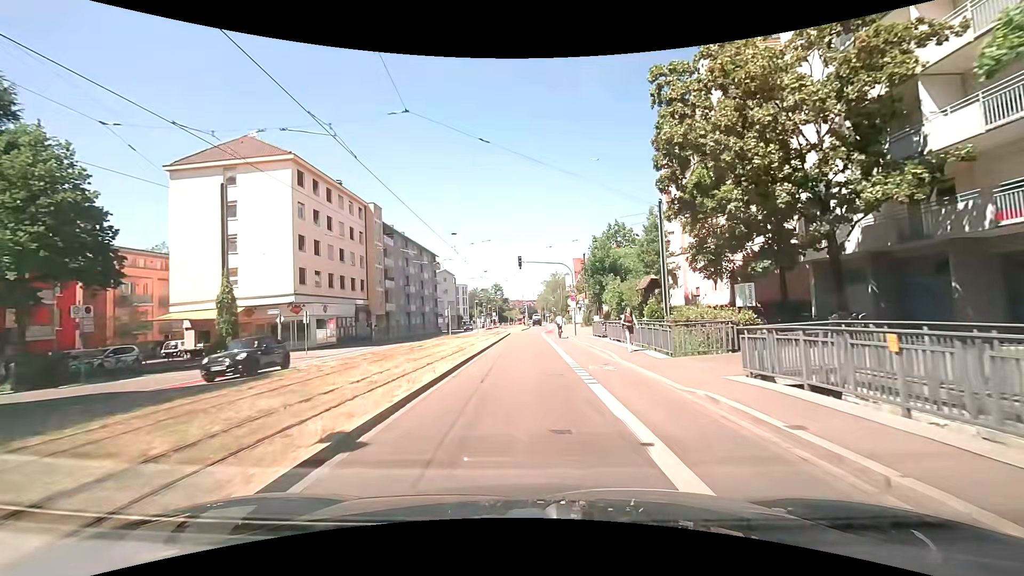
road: primary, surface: asphalt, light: Day
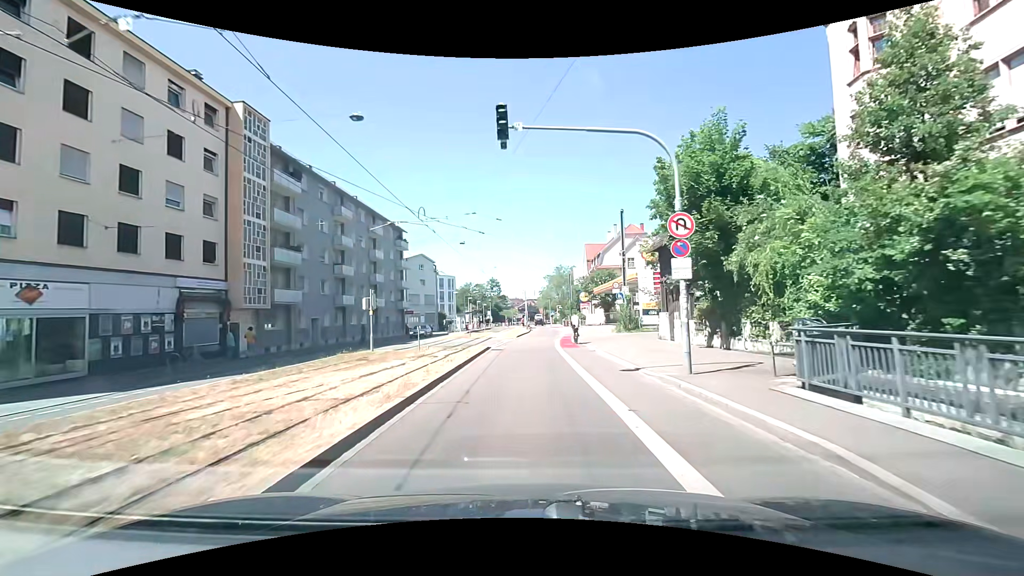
(0.0, +27.1) m; 0°
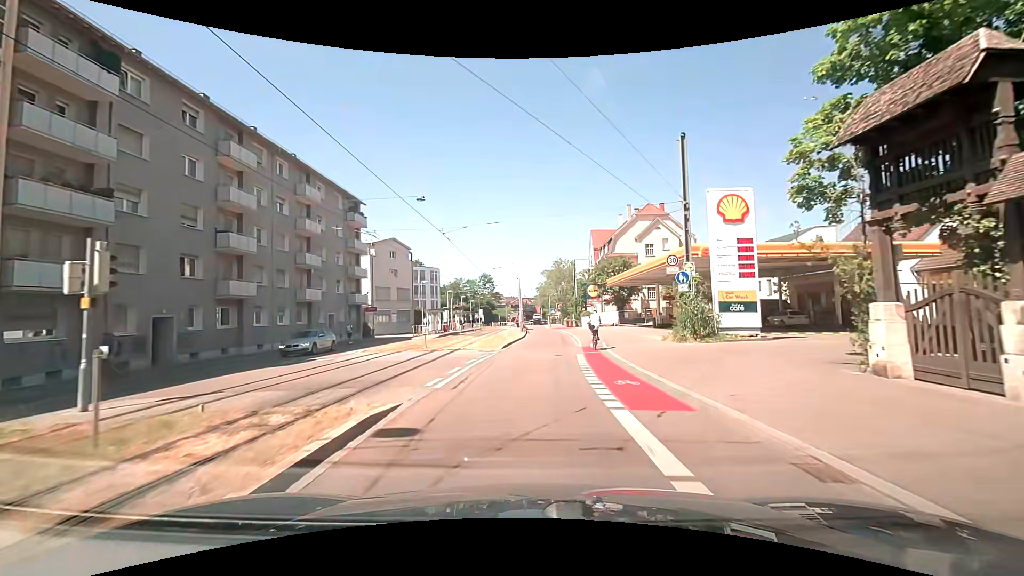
(-0.1, +17.1) m; +1°
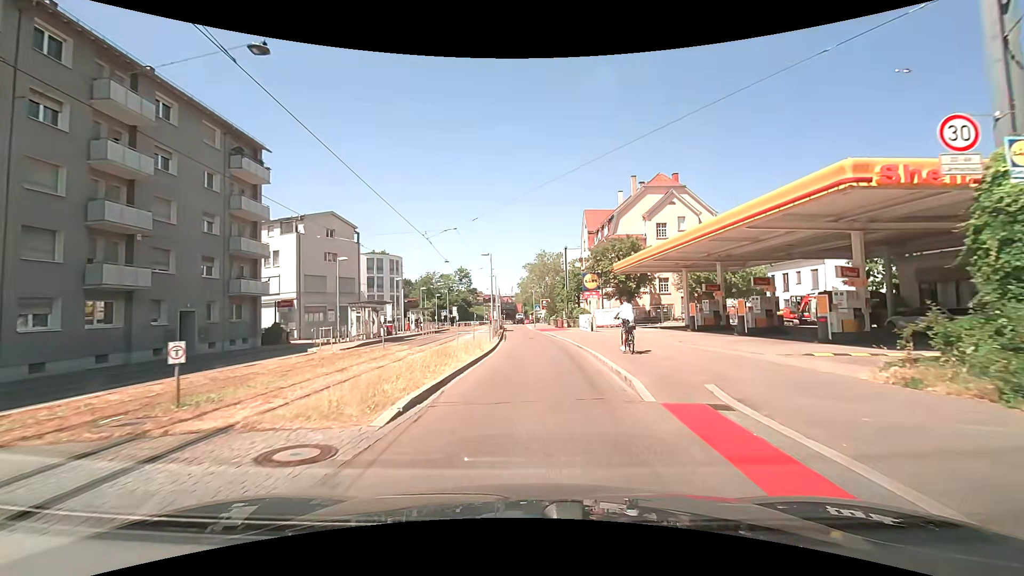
(+0.1, +17.0) m; +1°
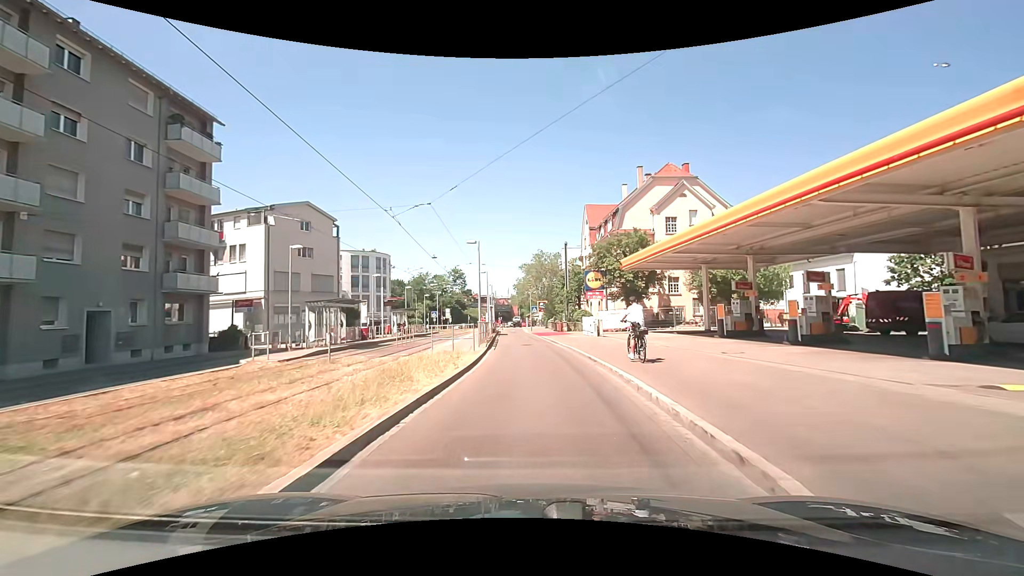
(0.0, +5.6) m; 0°
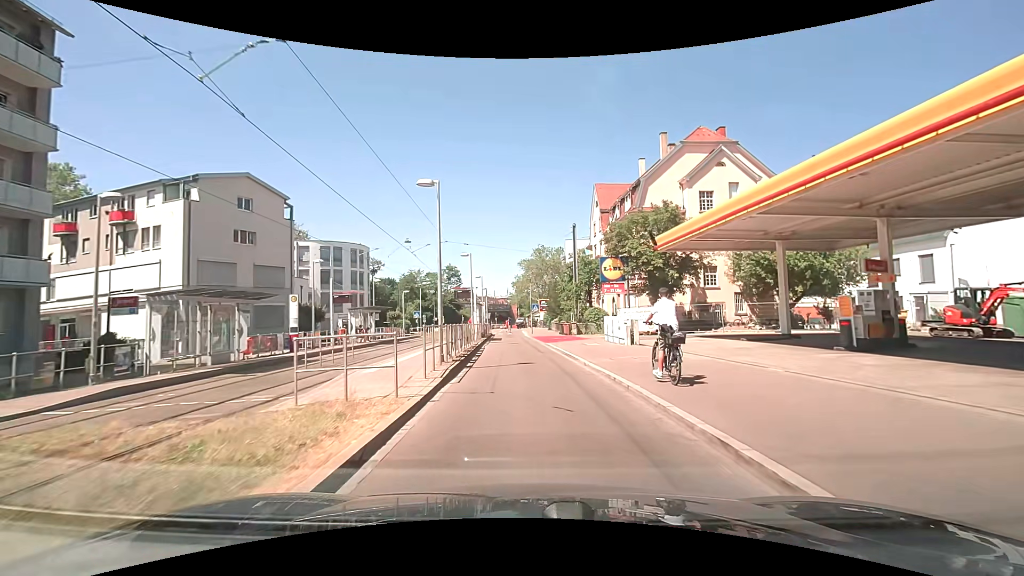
(+0.1, +11.1) m; 0°
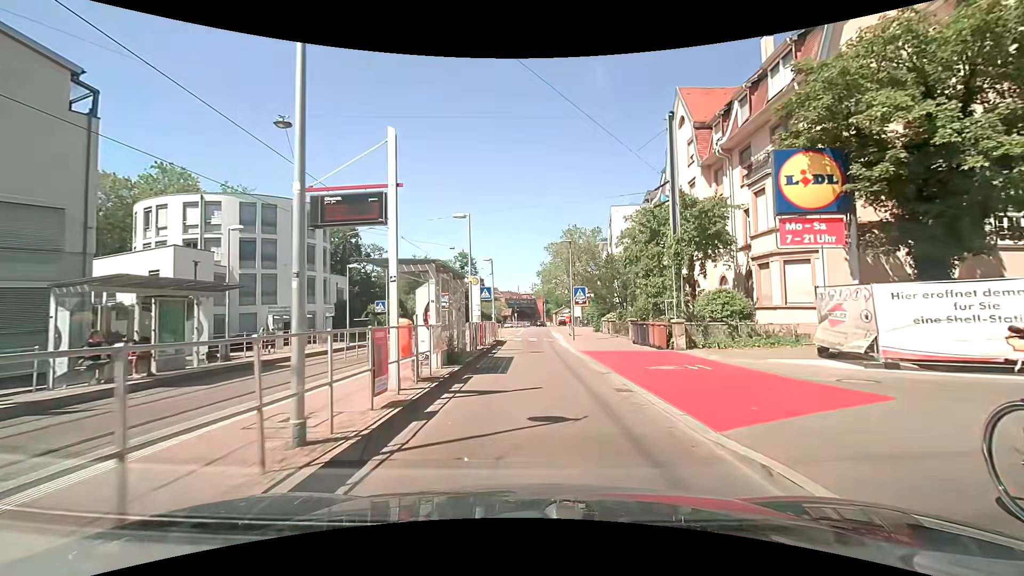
(-0.7, +24.0) m; -3°
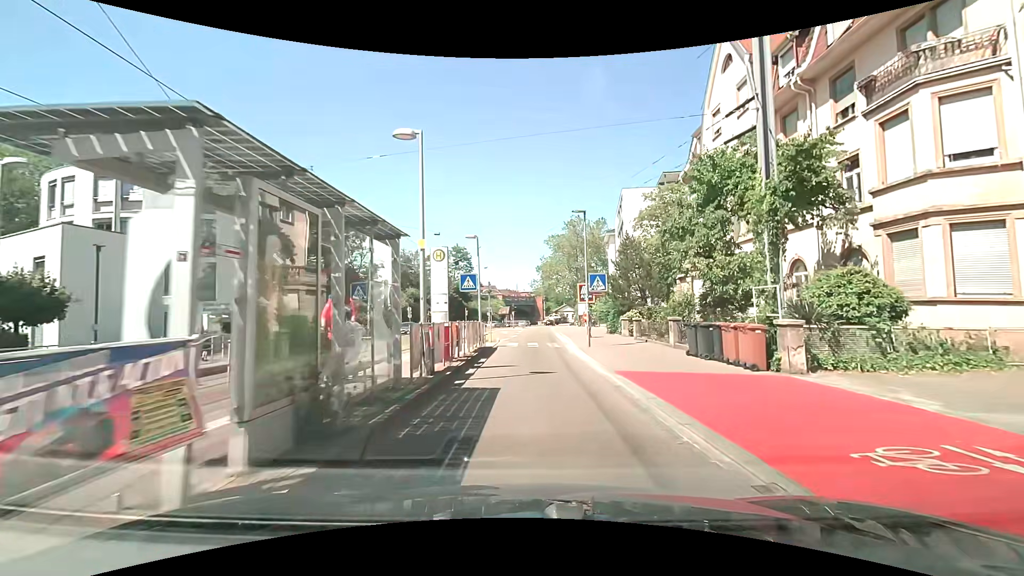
(0.0, +8.3) m; 0°
(0, +10) (0, +20) (0, +30) (0, +40) (0, +50) (+1, +60) (+1, +70) (+2, +80) (+3, +90) (+4, +100) m
